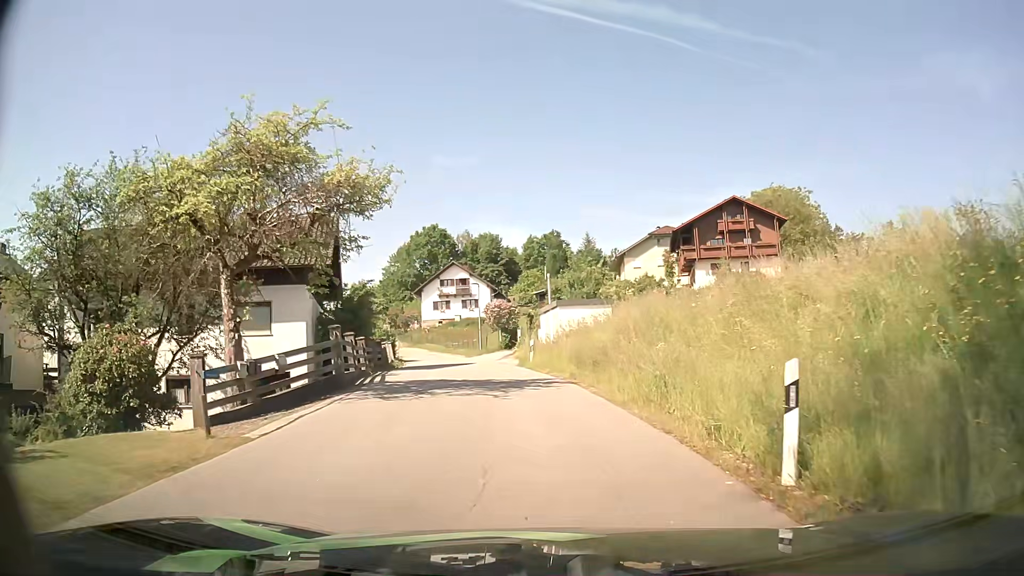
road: residential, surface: asphalt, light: Day
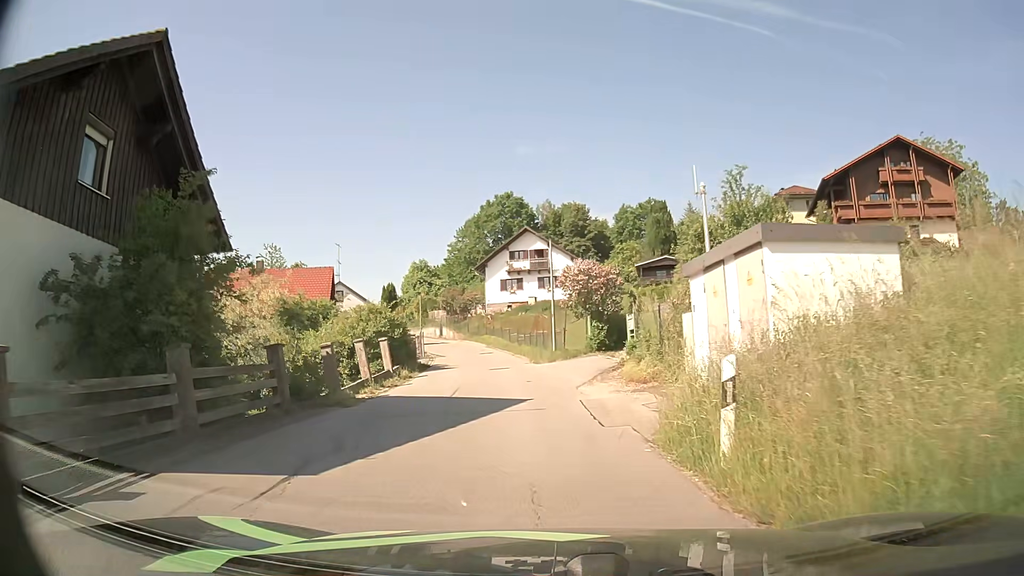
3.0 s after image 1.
(-1.4, +20.5) m; -8°
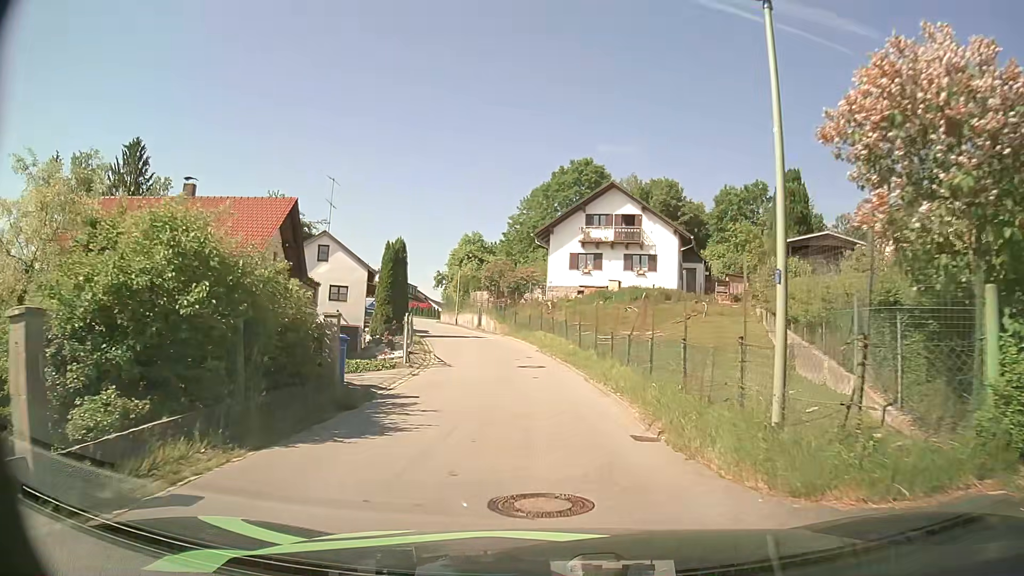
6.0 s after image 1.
(-1.3, +20.2) m; -6°
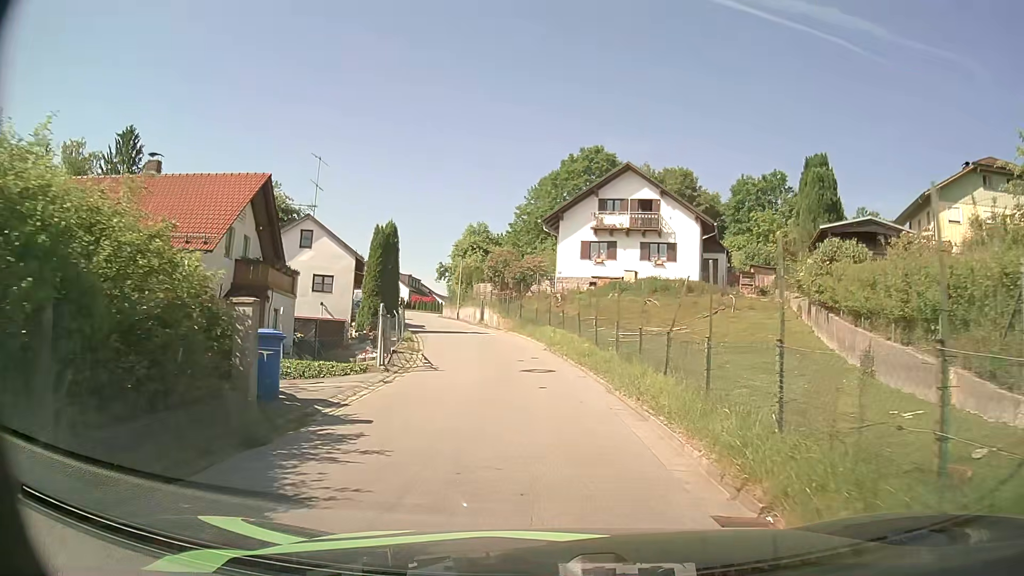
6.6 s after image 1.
(0.0, +4.1) m; 0°
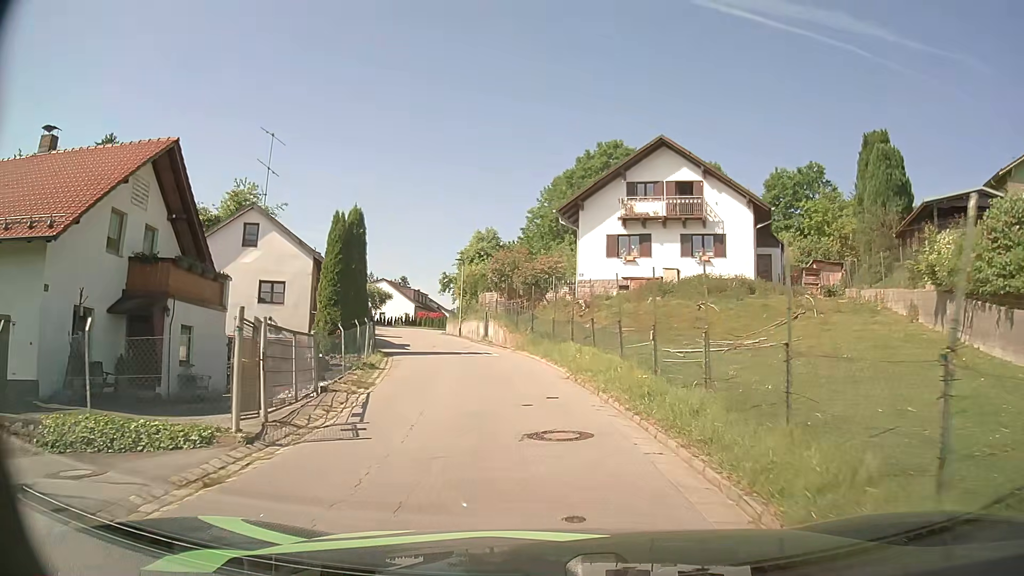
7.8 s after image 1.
(-0.1, +8.5) m; -2°
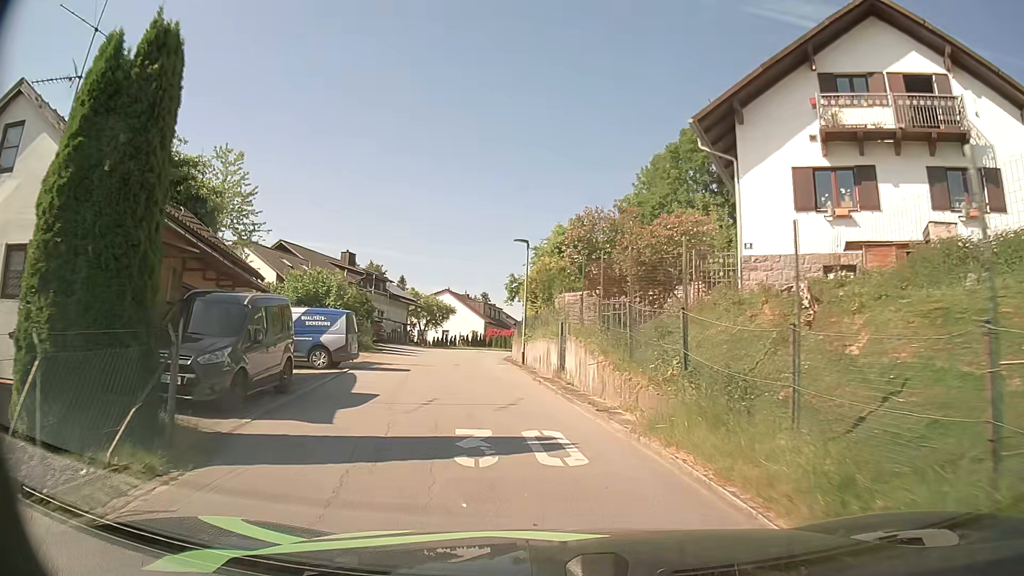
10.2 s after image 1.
(-0.9, +17.3) m; -7°
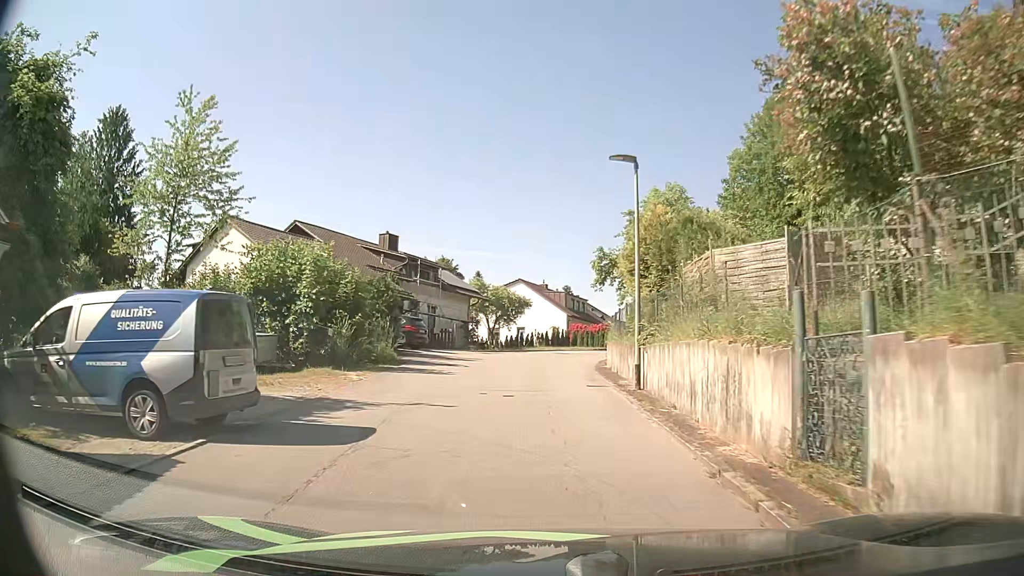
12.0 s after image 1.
(-0.8, +12.8) m; -8°
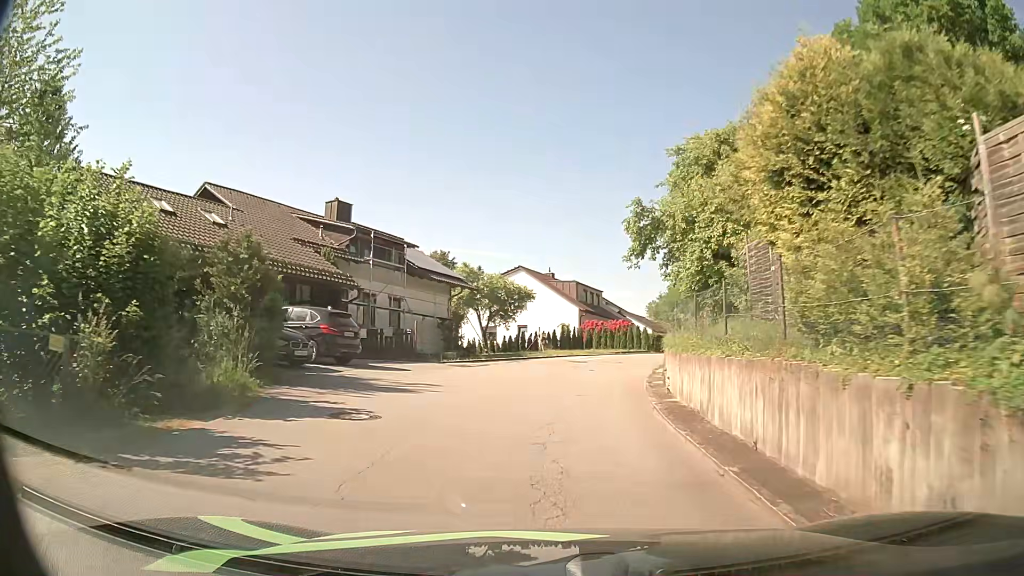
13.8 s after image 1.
(-0.1, +12.7) m; 0°
(0, +10) (+1, +20) (+3, +30) (+6, +39) (+10, +48) (+15, +57) (+19, +66) (+23, +76) (+24, +85) (+23, +95) m
